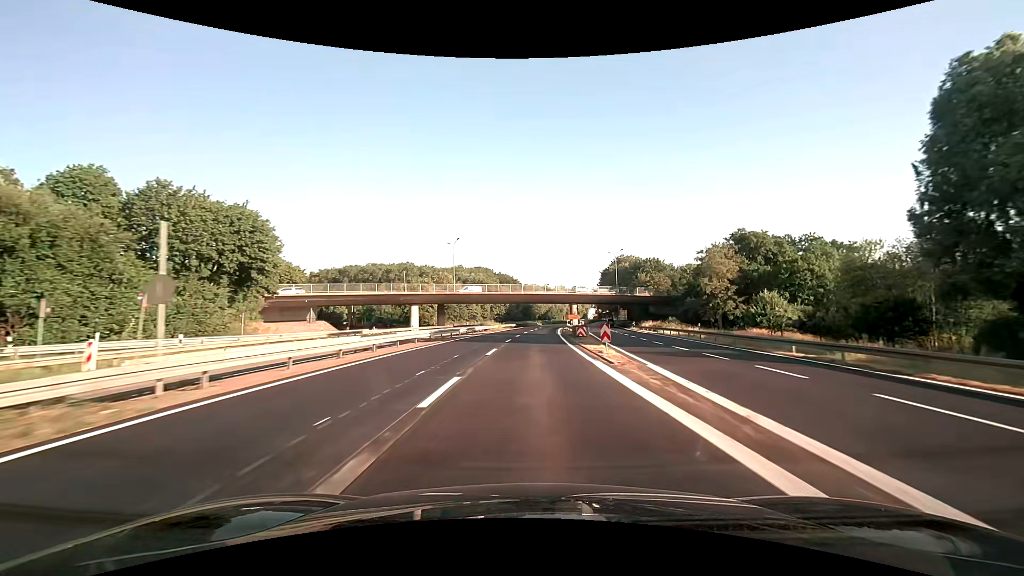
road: trunk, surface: asphalt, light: Day
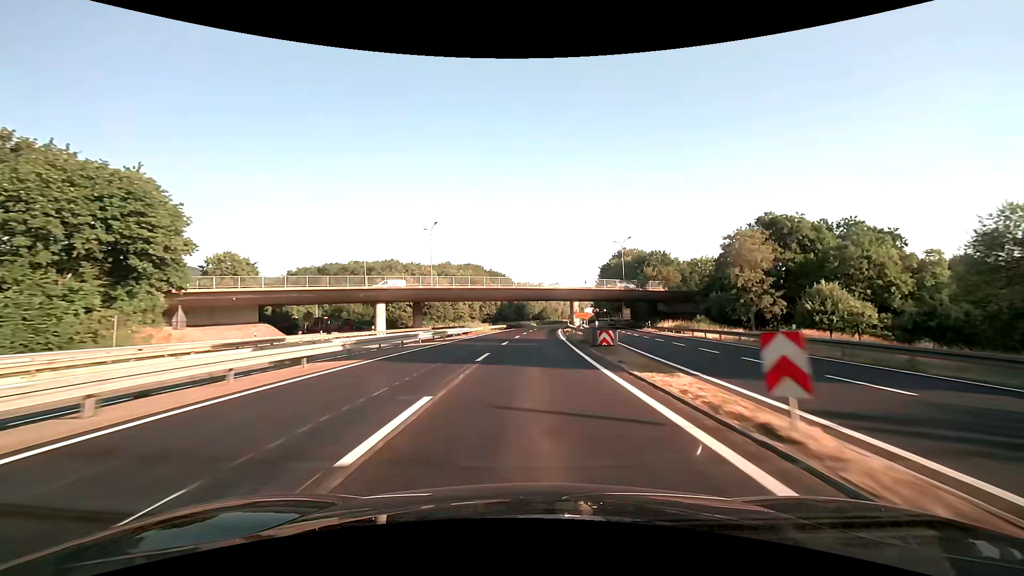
(+0.1, +15.0) m; +1°
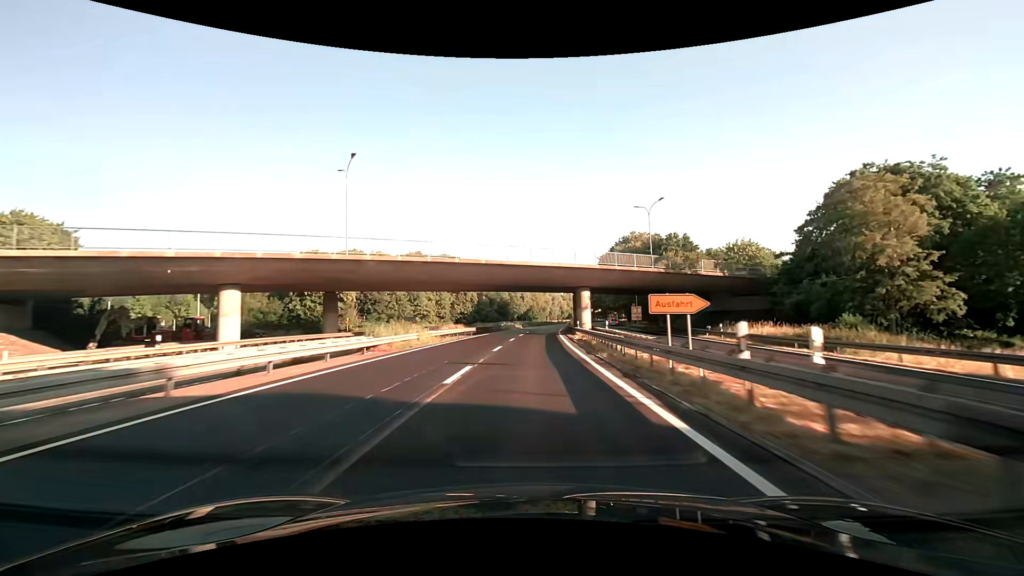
(+0.4, +29.9) m; +2°
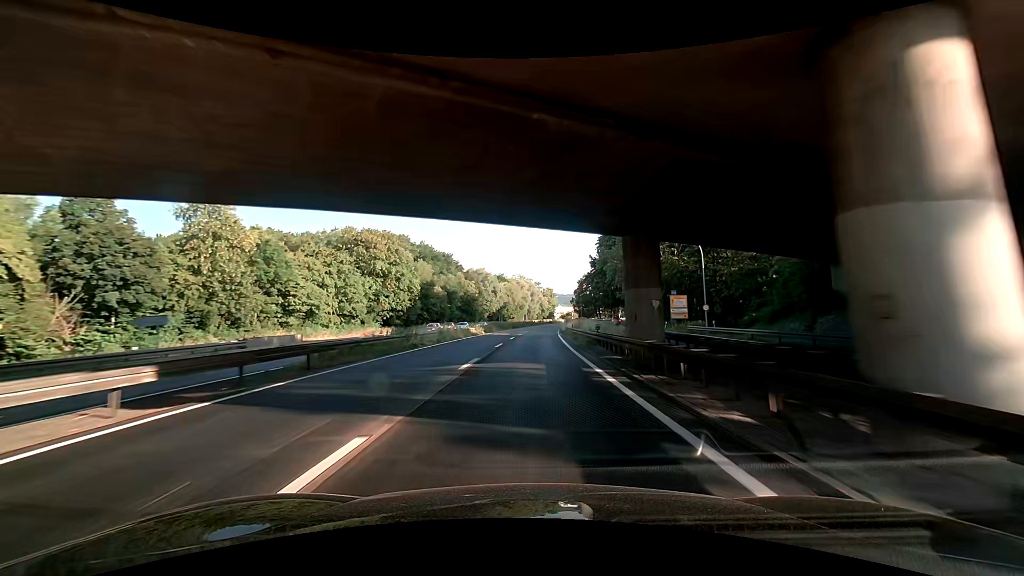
(+1.0, +44.9) m; +2°
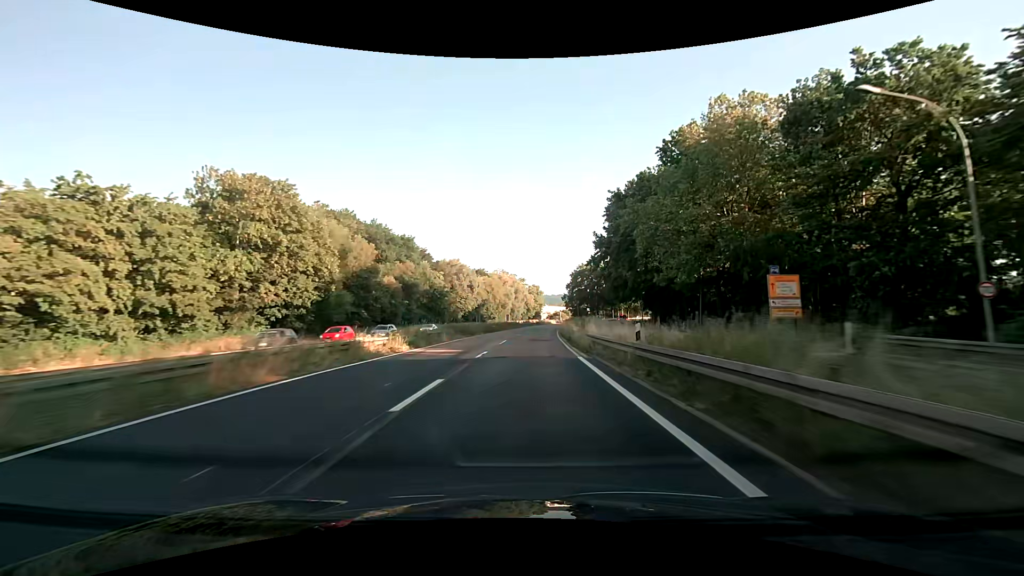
(+0.2, +29.9) m; +3°
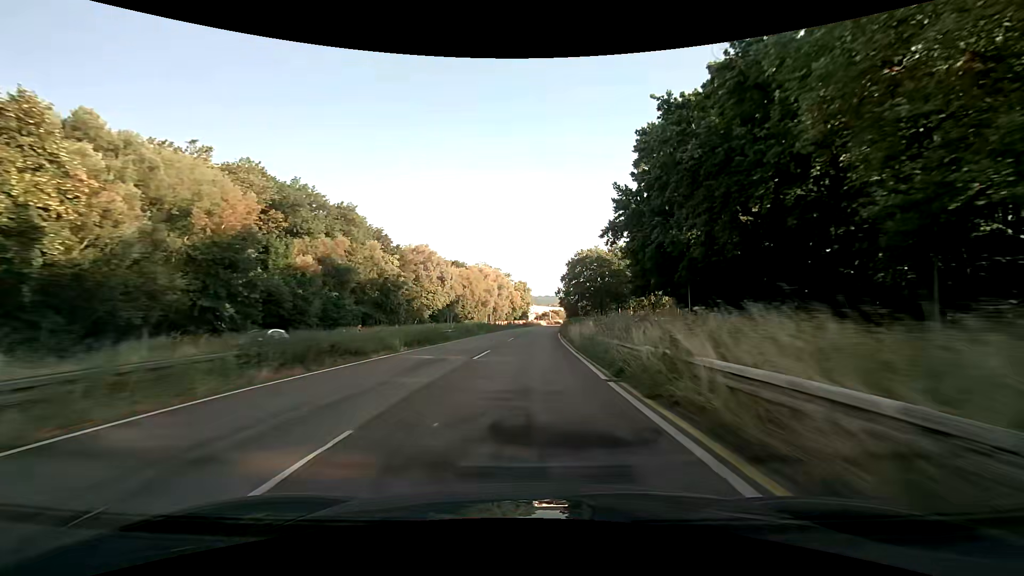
(+0.3, +29.9) m; +1°
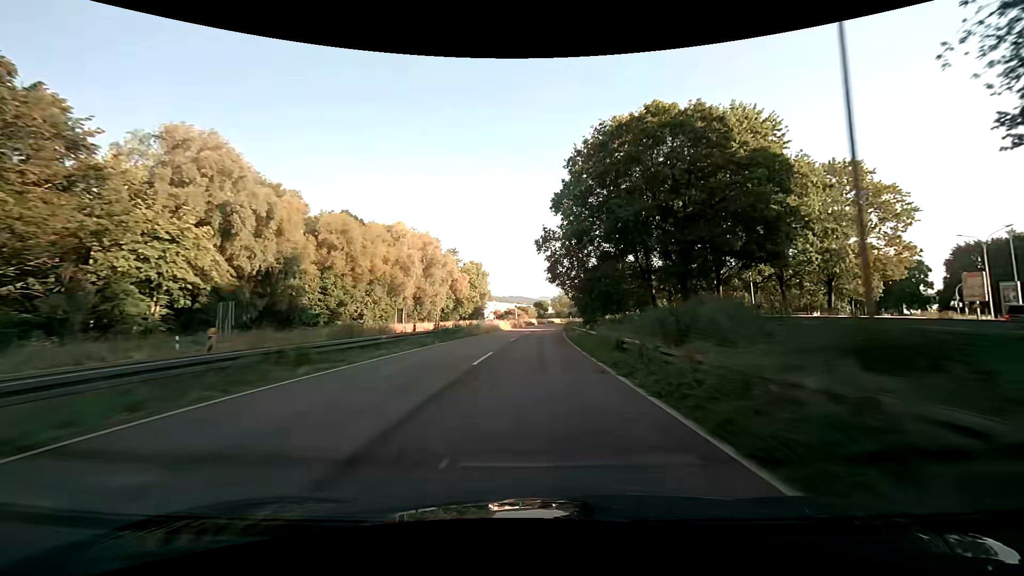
(+3.1, +74.9) m; +4°
(0, +10) (0, +20) (+1, +30) (+1, +40) (+1, +50) (+2, +60) (+3, +70) (+4, +80) (+5, +90) (+6, +100) m
